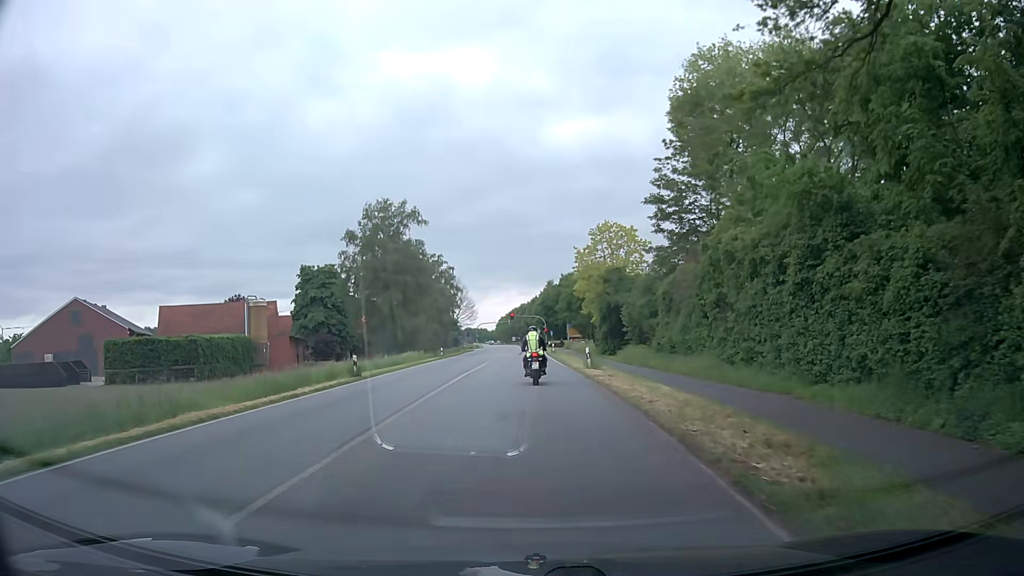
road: primary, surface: asphalt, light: Day
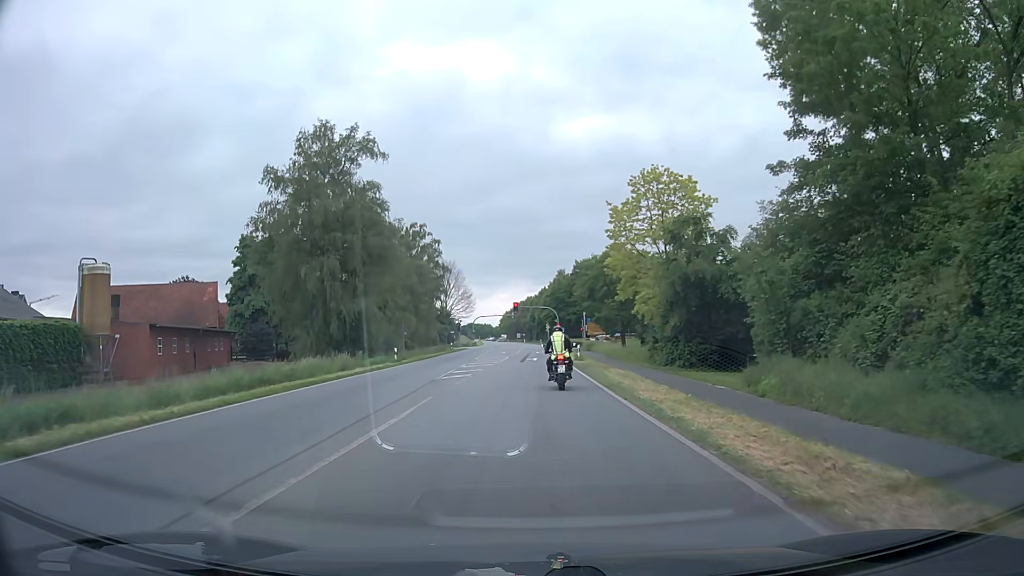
(-0.2, +26.5) m; 0°
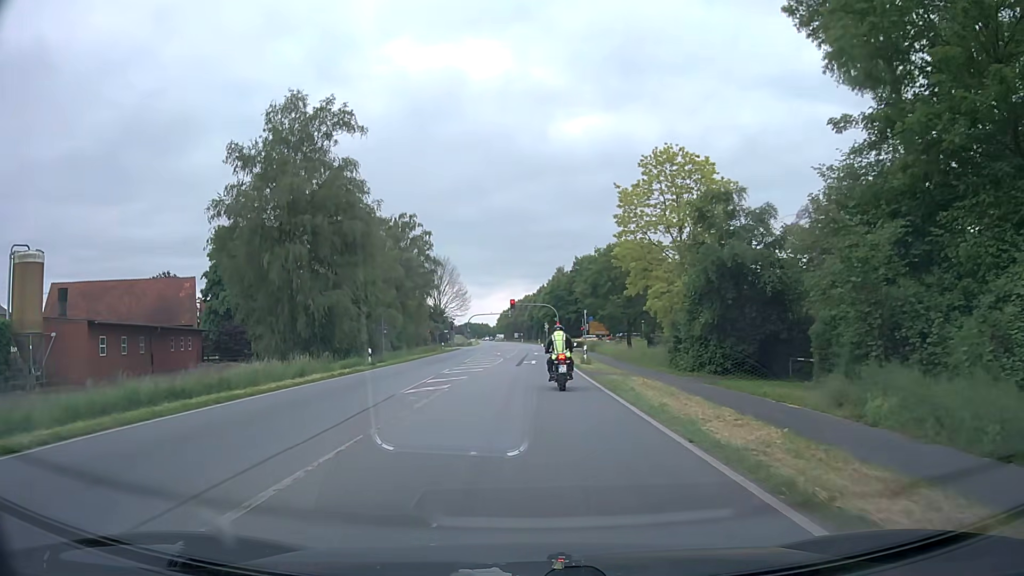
(0.0, +6.3) m; 0°
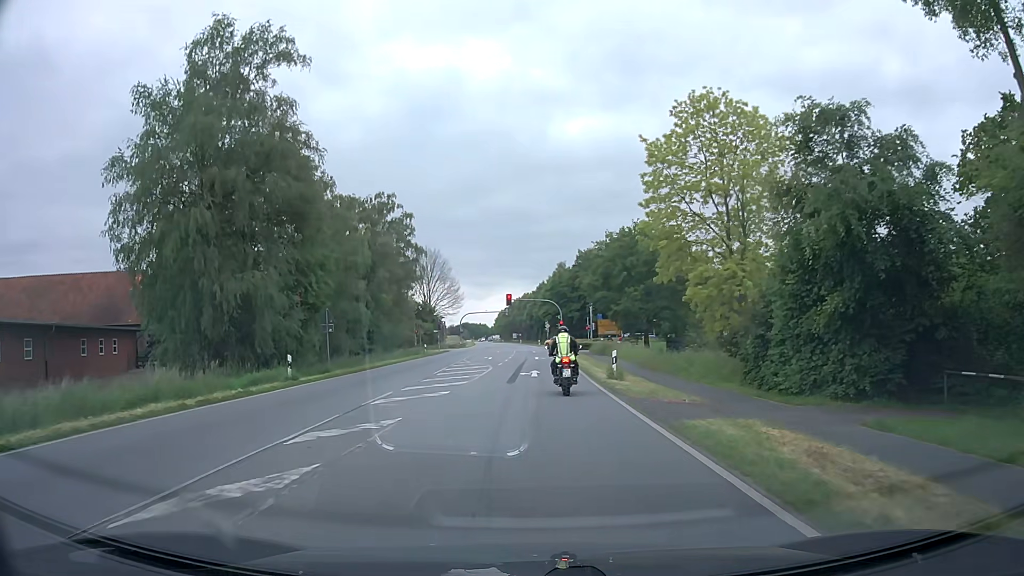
(0.0, +12.1) m; 0°
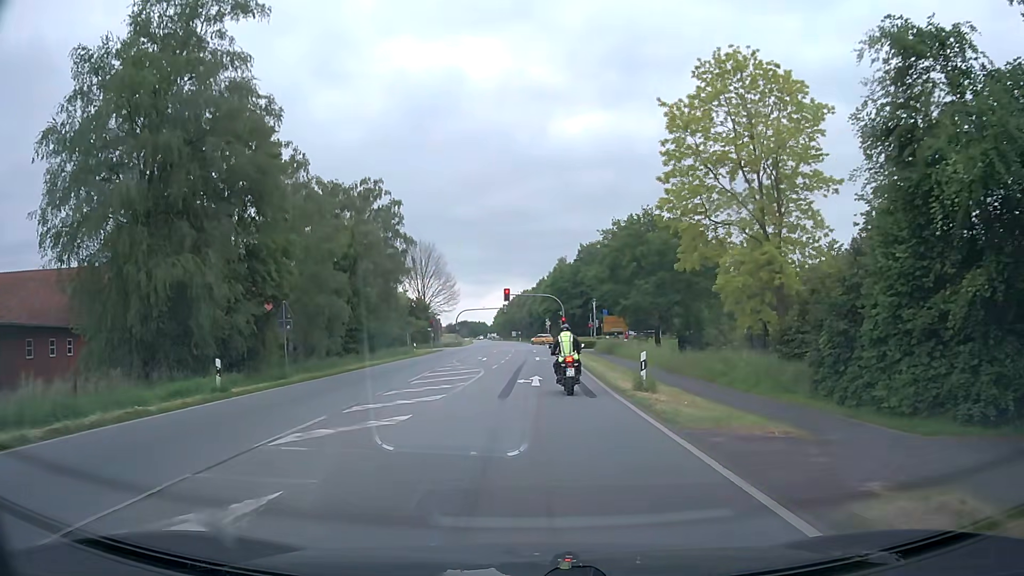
(0.0, +5.7) m; 0°
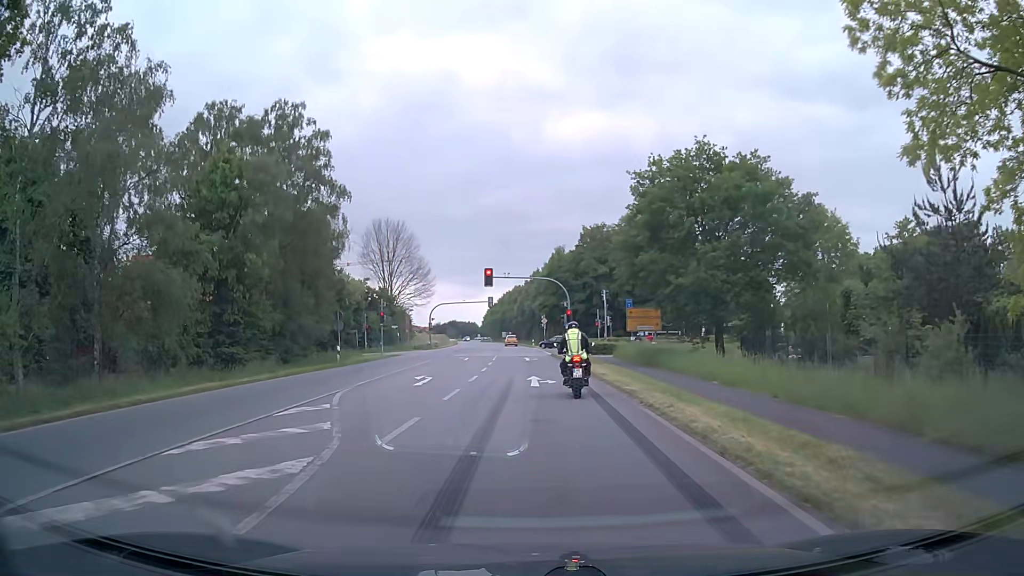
(+0.2, +21.5) m; +1°
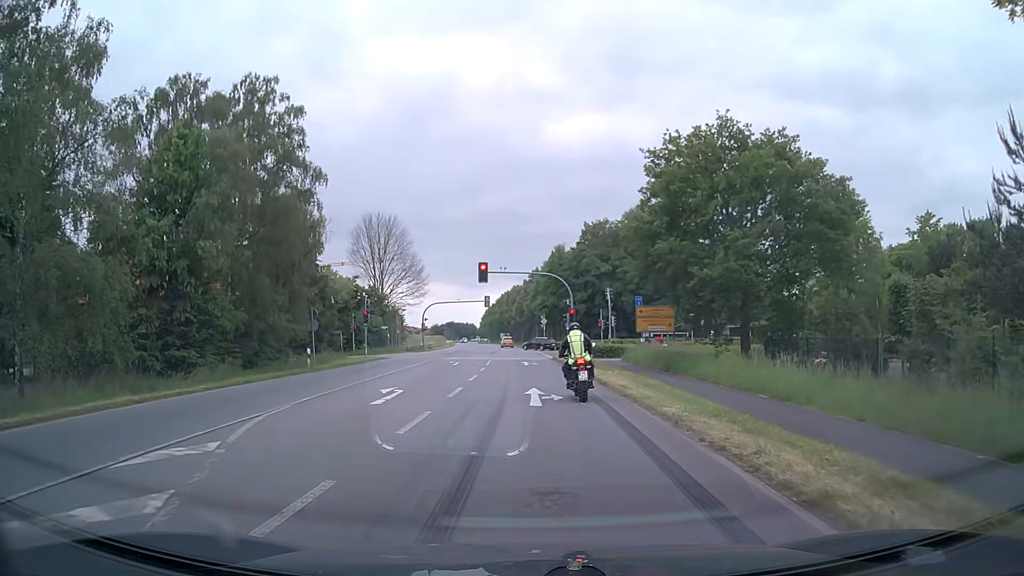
(0.0, +4.9) m; 0°
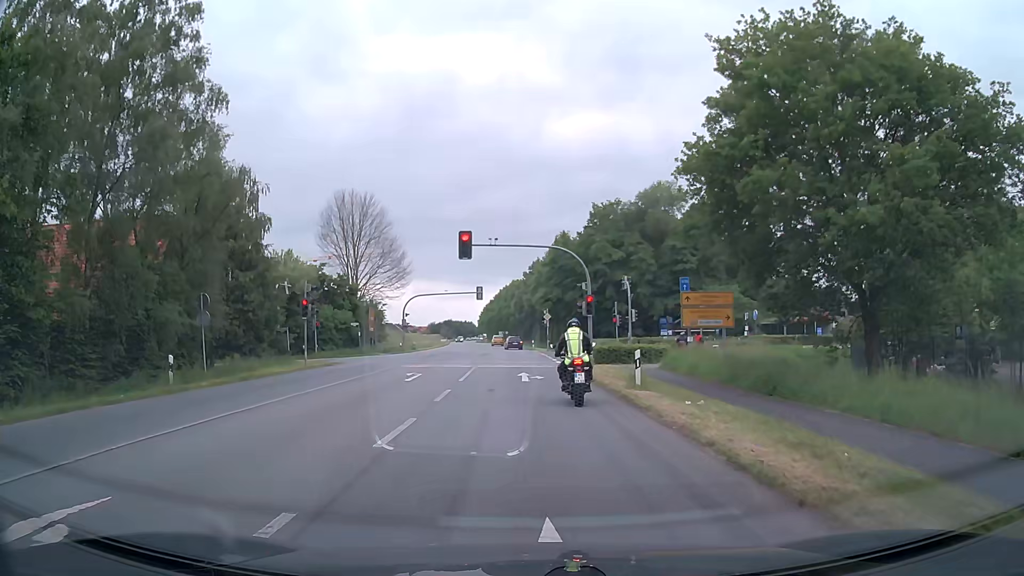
(+0.1, +13.0) m; 0°
(0, +10) (0, +20) (0, +30) (-1, +40) (-1, +50) (-1, +60) (-2, +70) (-2, +80) (-3, +90) (-4, +100) m
